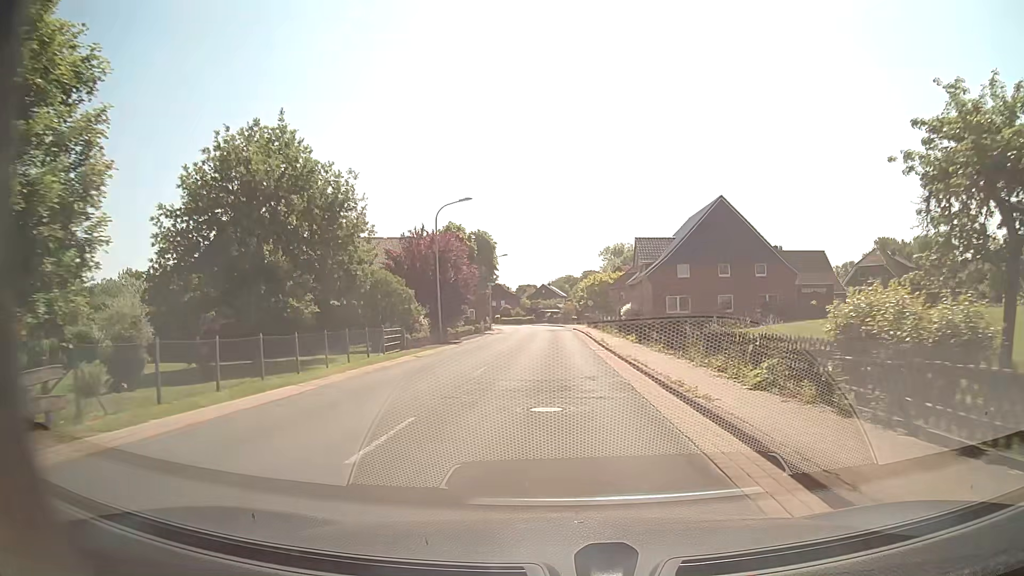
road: secondary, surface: asphalt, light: Day
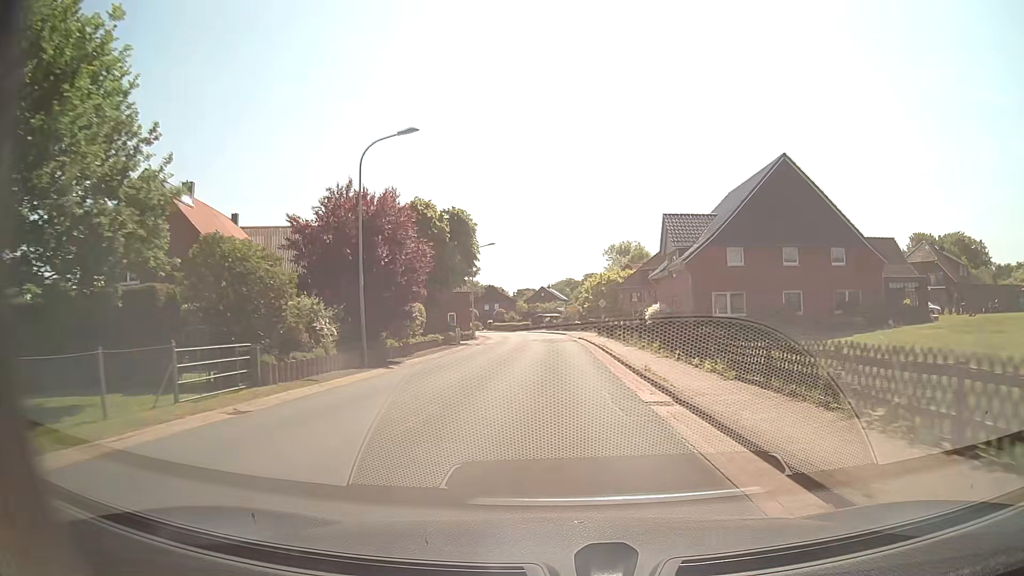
(-0.1, +16.2) m; 0°
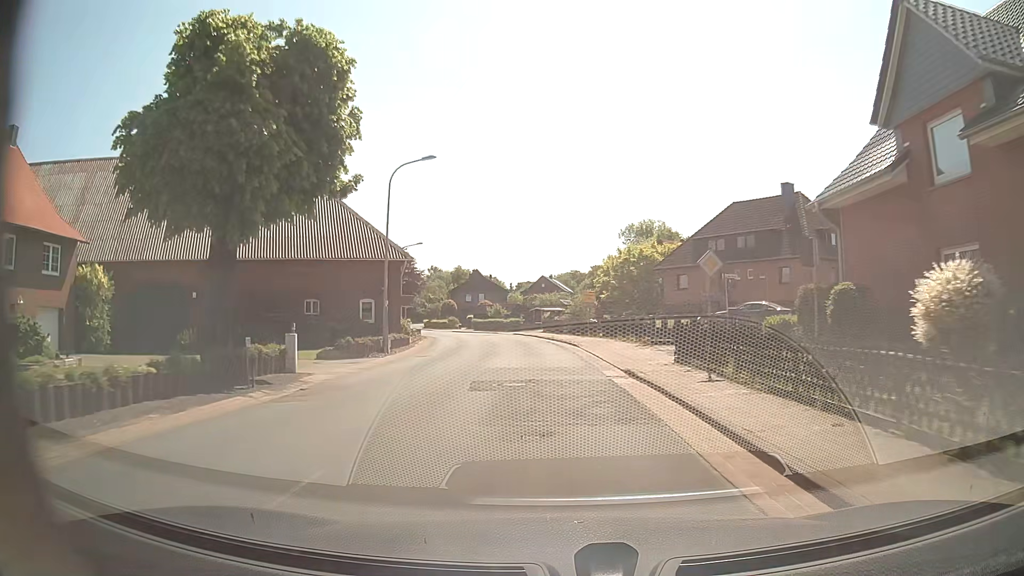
(0.0, +32.3) m; 0°
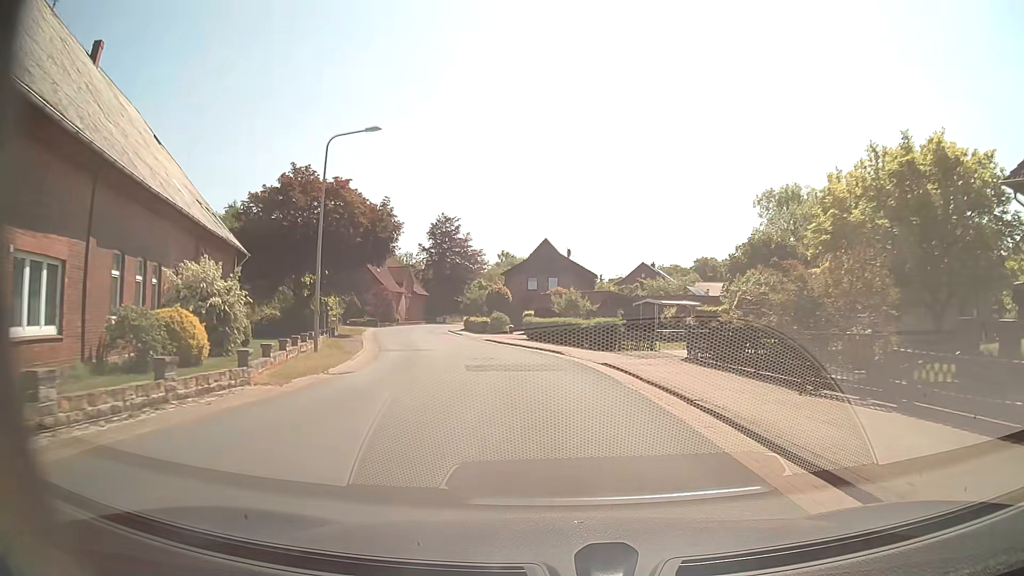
(-2.1, +39.1) m; -7°
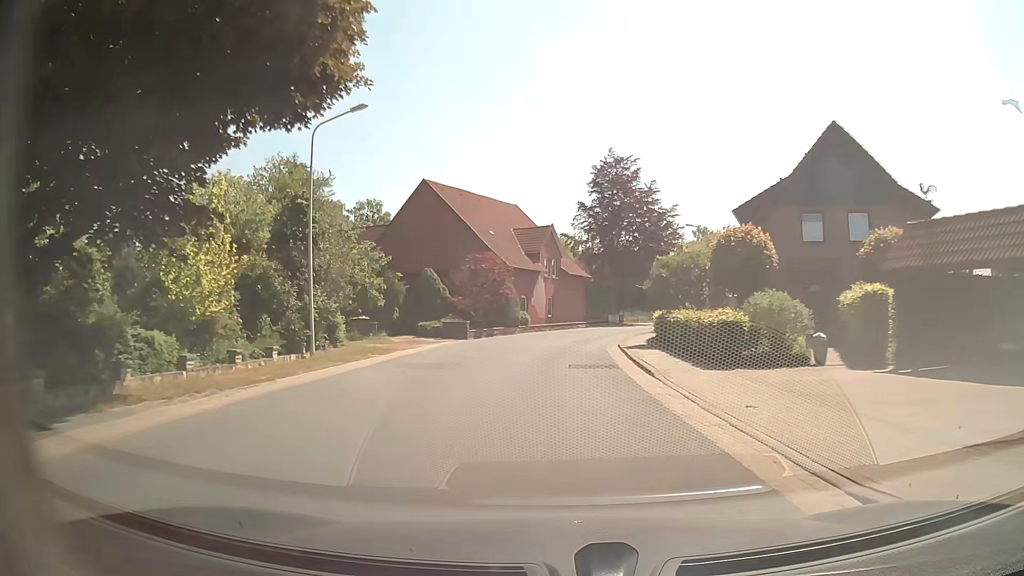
(-5.1, +38.9) m; -15°
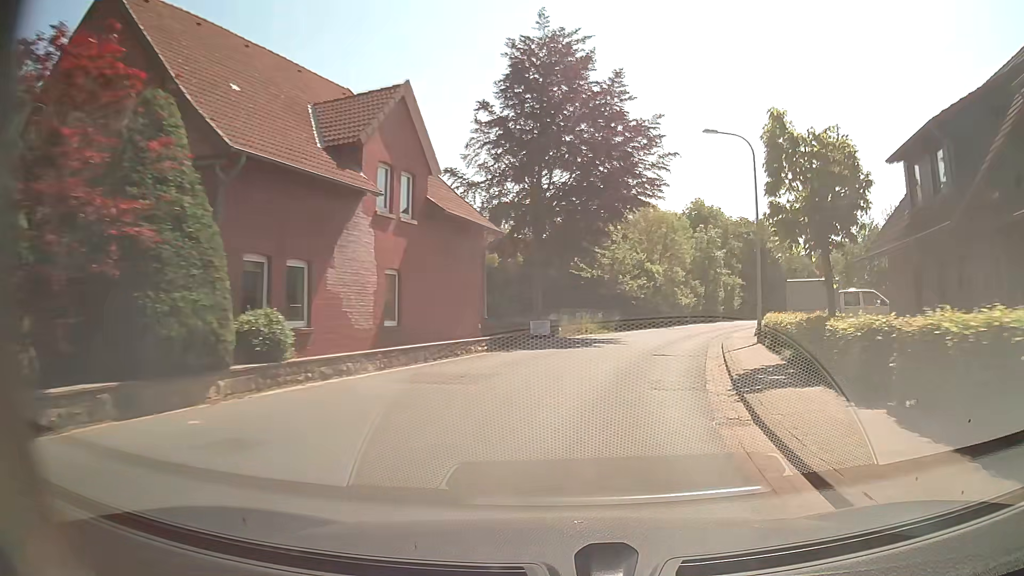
(+0.6, +31.6) m; +8°
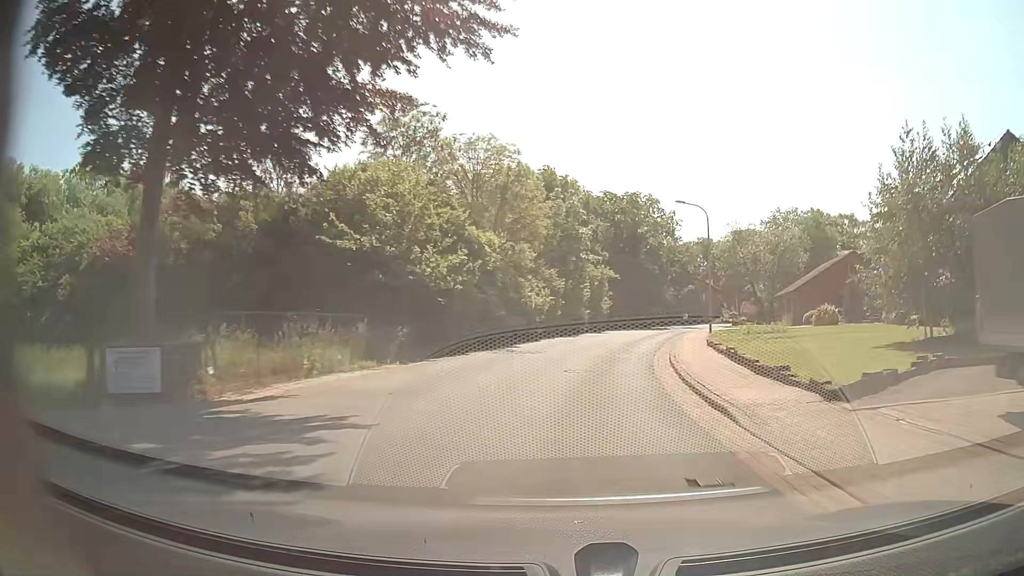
(+3.3, +23.3) m; +15°
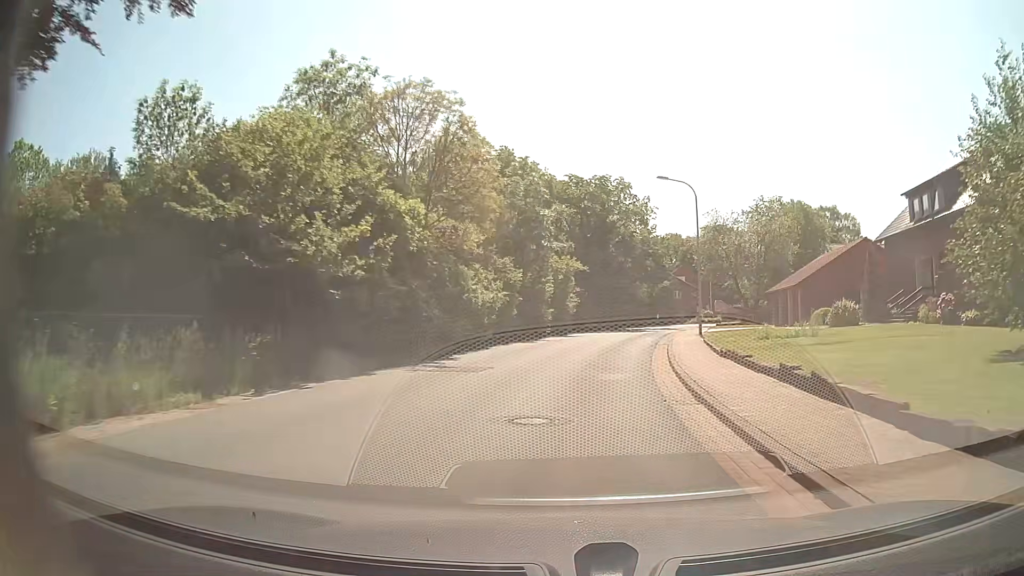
(+0.2, +7.9) m; +3°
